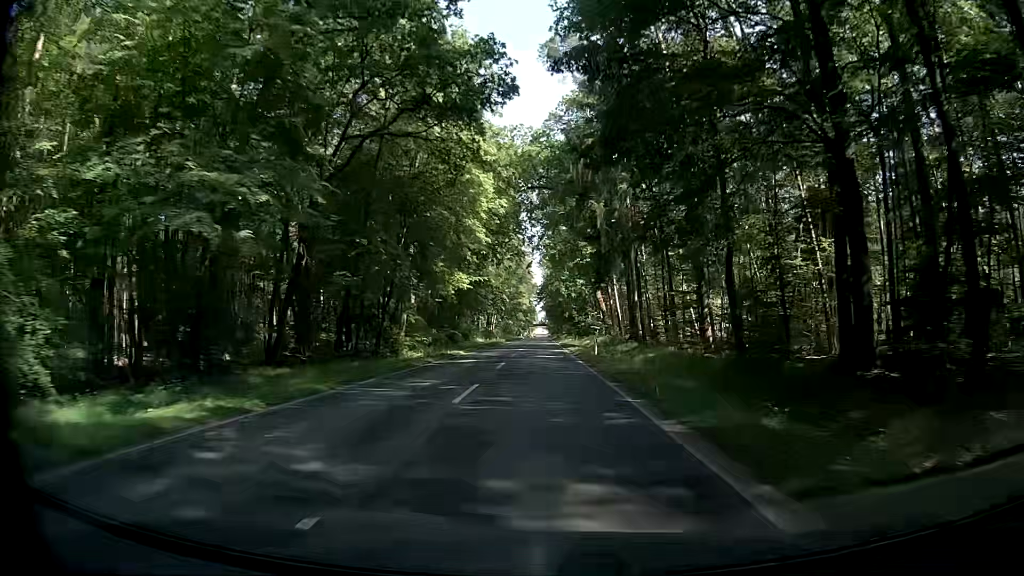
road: secondary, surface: asphalt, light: Day
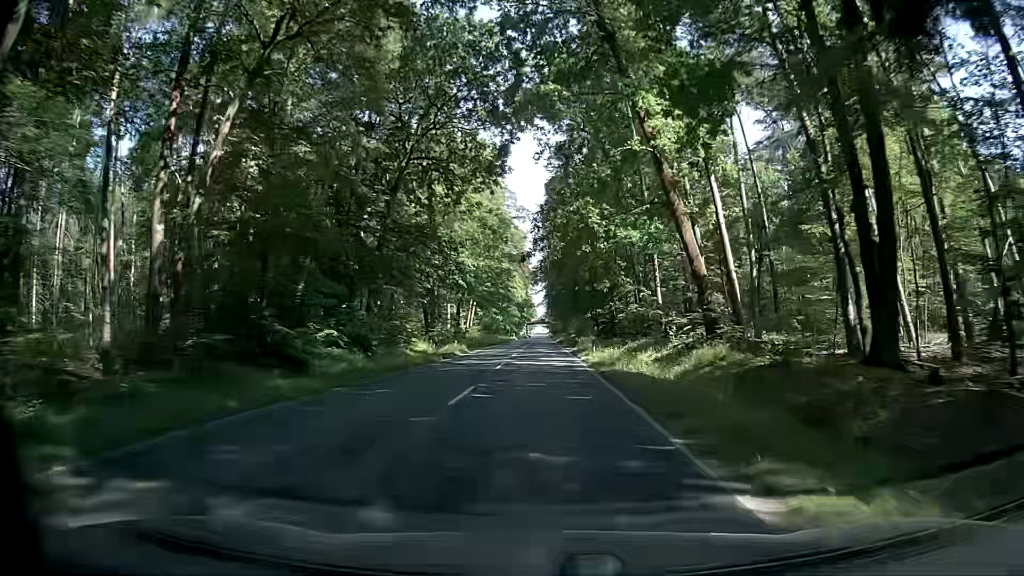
(-0.2, +47.7) m; -1°
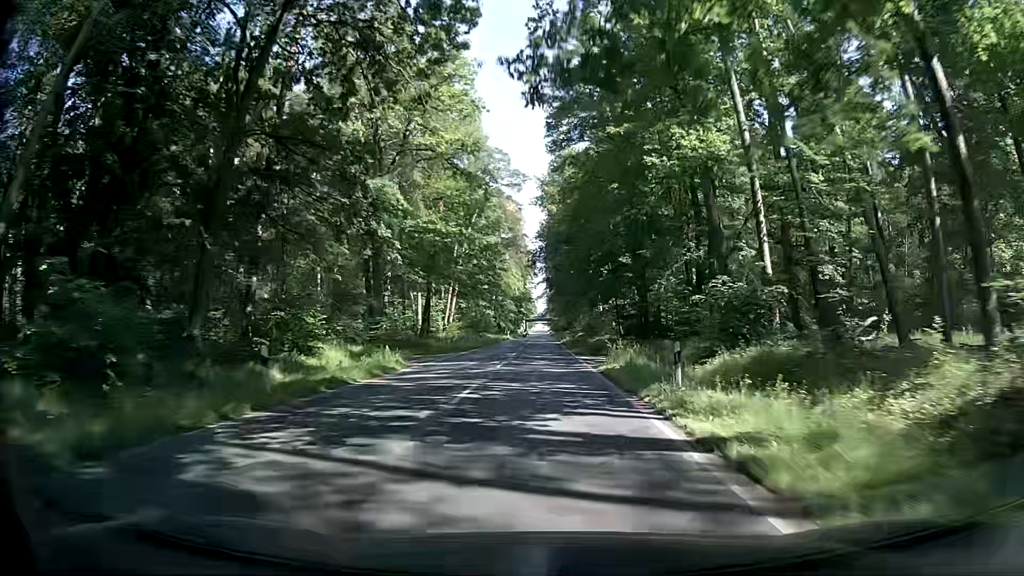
(0.0, +23.6) m; -1°
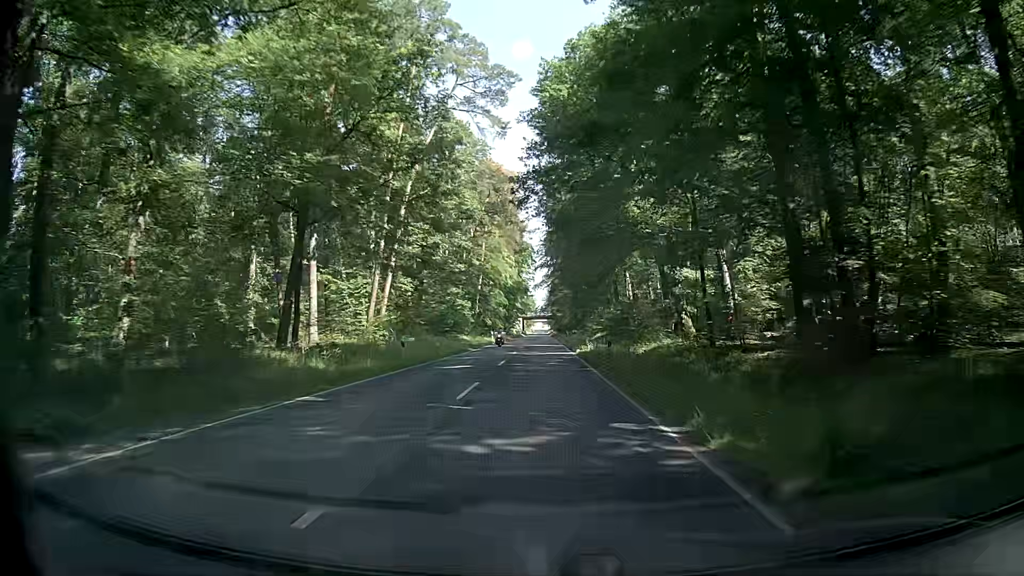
(+0.6, +35.1) m; +1°
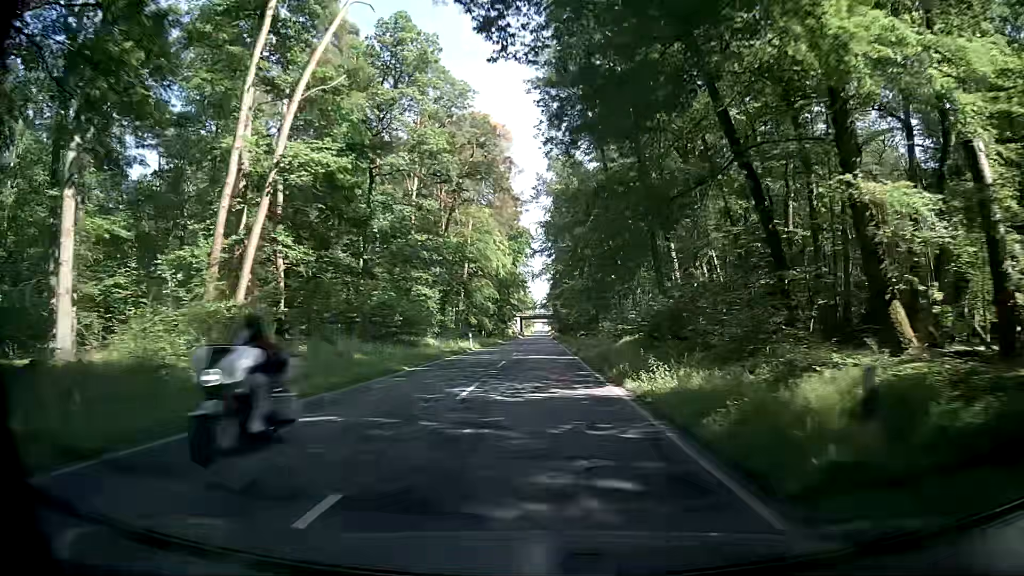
(0.0, +23.5) m; 0°
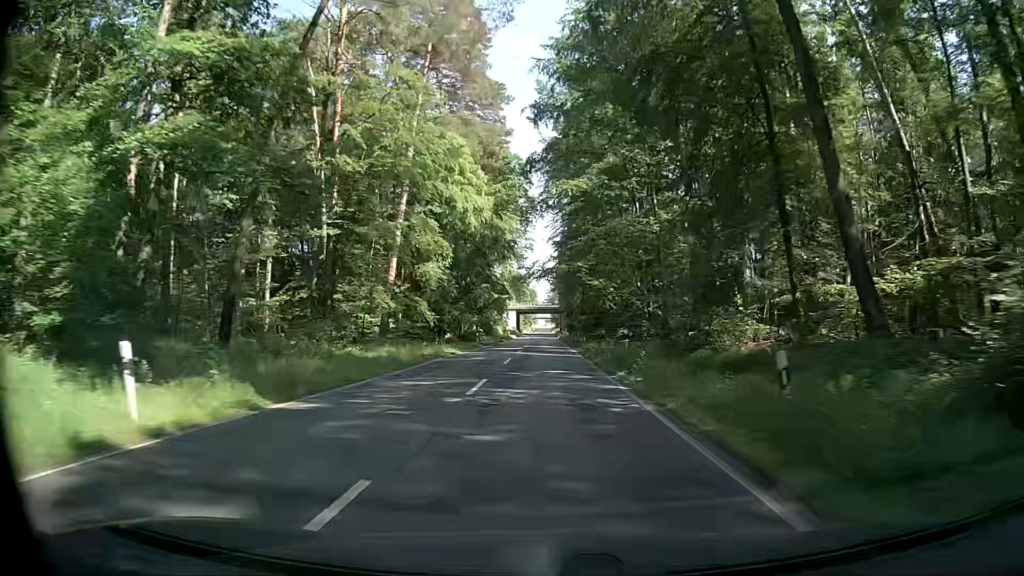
(-0.3, +47.2) m; 0°
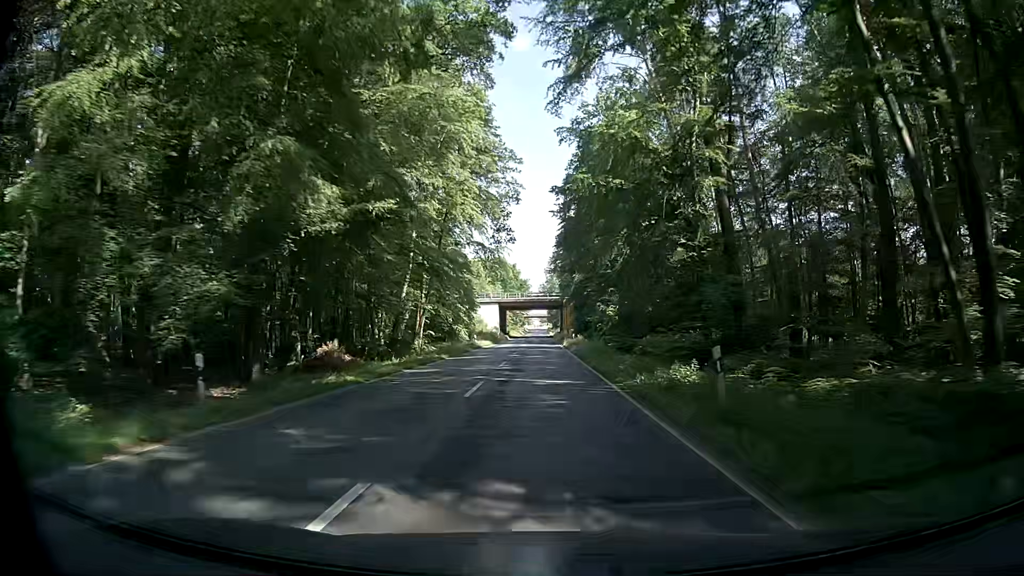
(0.0, +47.5) m; 0°
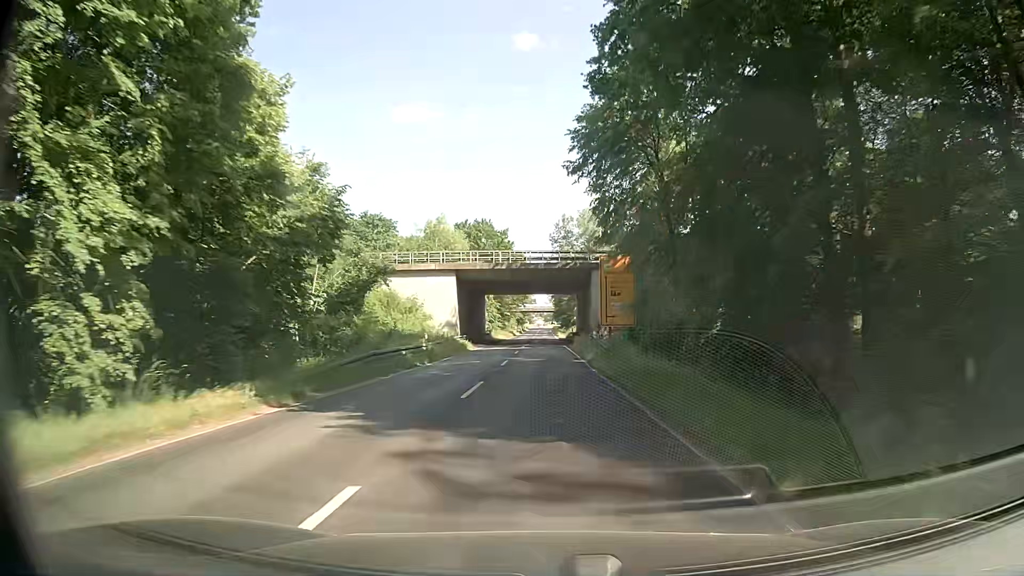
(-0.3, +59.9) m; +1°
(0, +10) (0, +20) (-1, +30) (-1, +40) (-1, +50) (-1, +60) (-1, +70) (-2, +80) (-2, +90) (-2, +100) m
